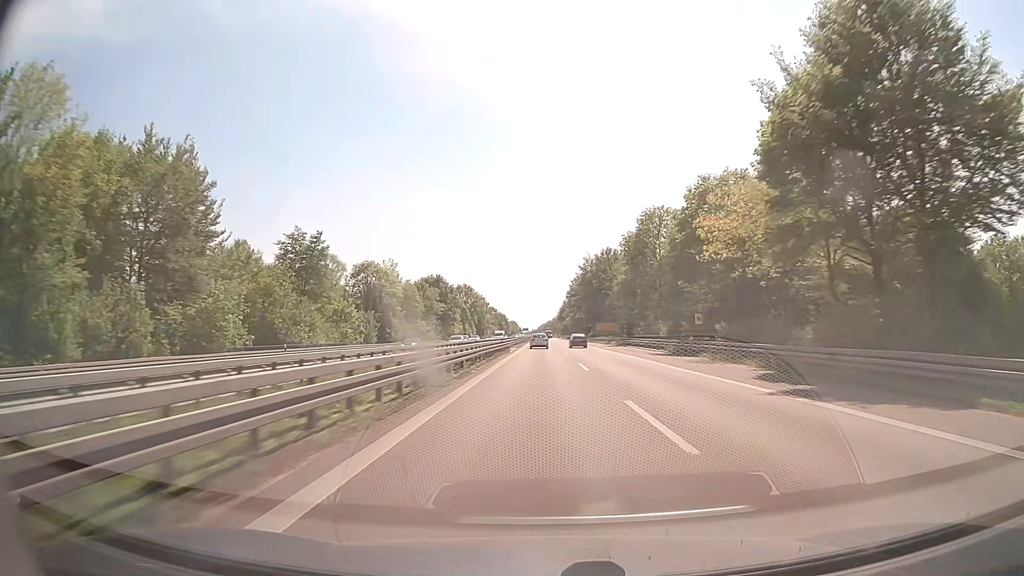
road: trunk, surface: asphalt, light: Day
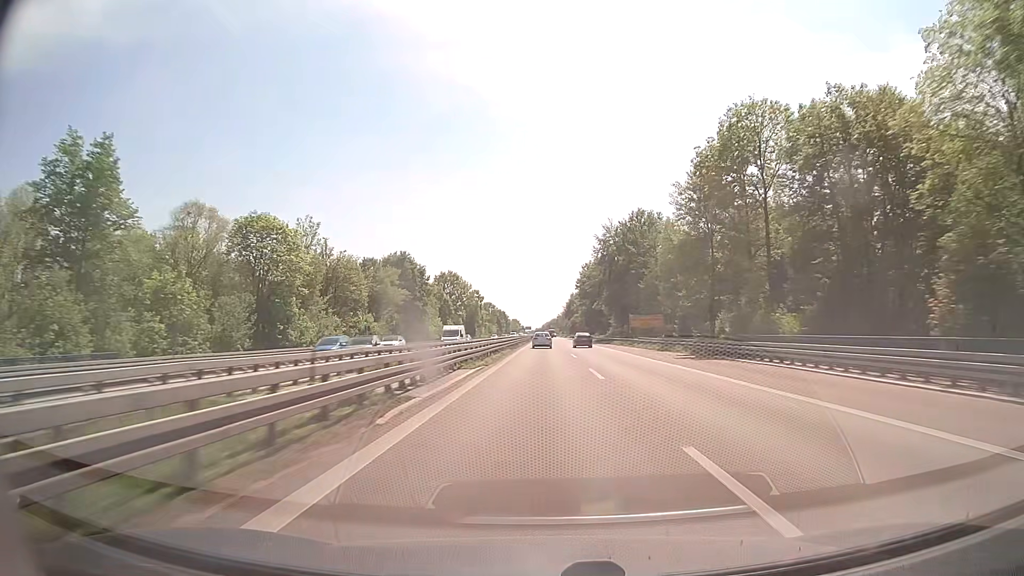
(-0.1, +41.5) m; 0°
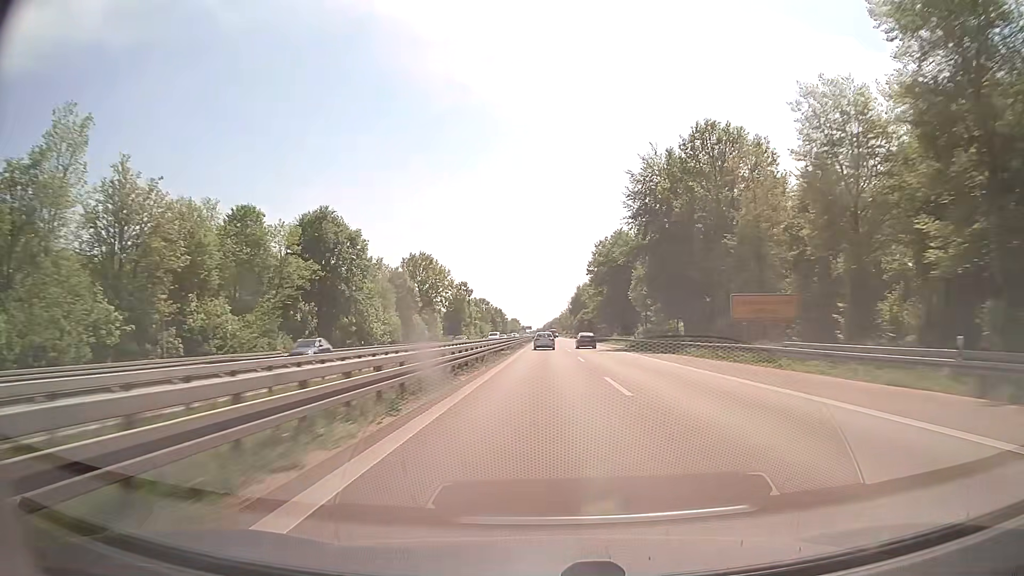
(0.0, +41.1) m; 0°
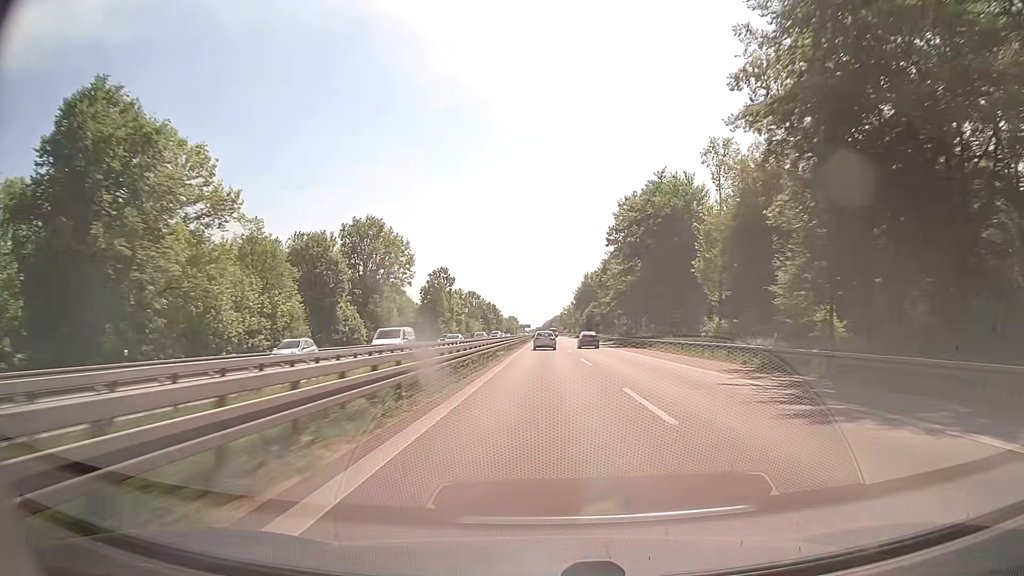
(0.0, +40.3) m; 0°
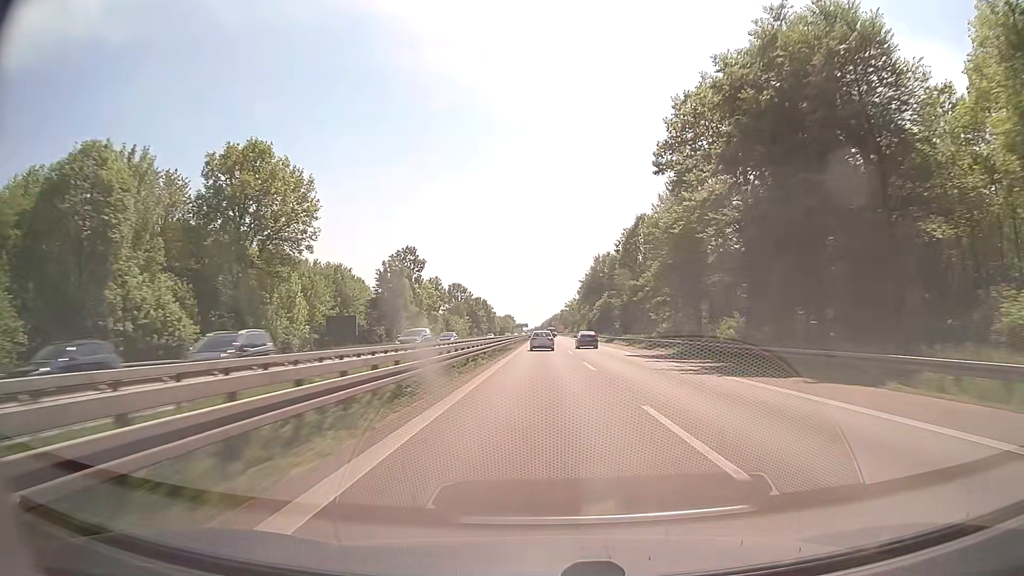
(0.0, +39.3) m; 0°
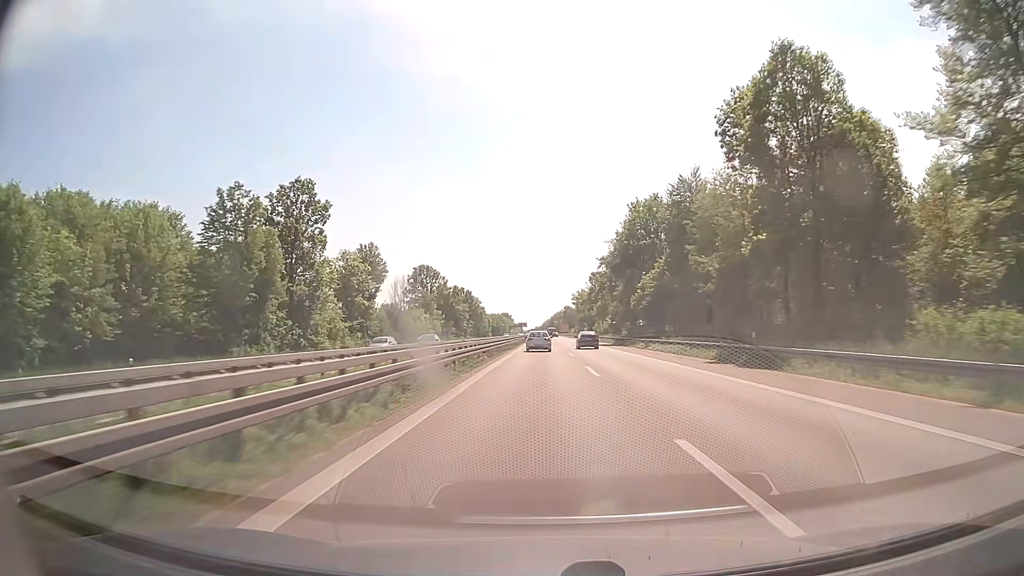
(+0.1, +57.3) m; 0°
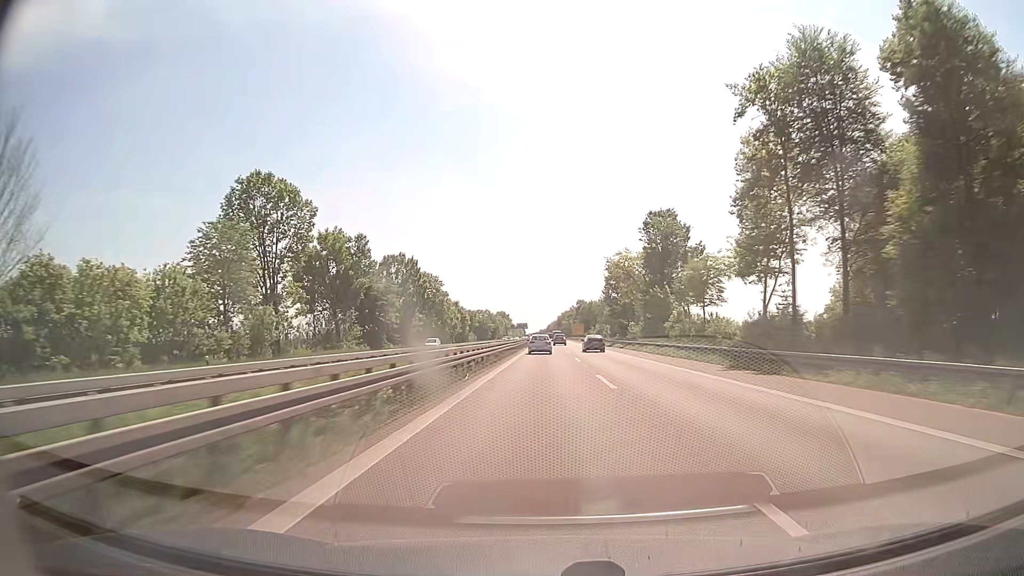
(-0.5, +92.6) m; 0°
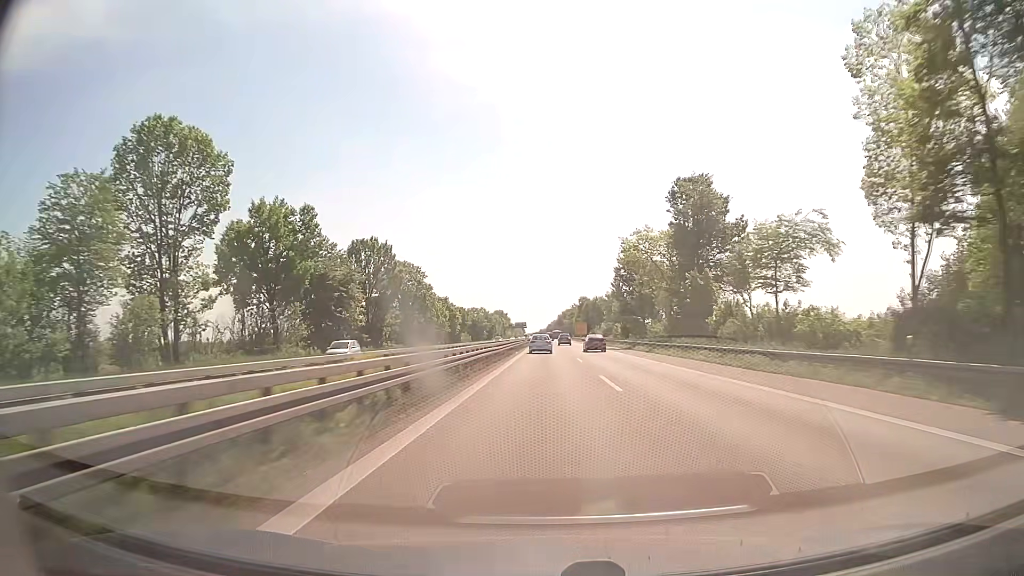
(0.0, +18.7) m; 0°
(0, +10) (0, +20) (0, +30) (0, +40) (0, +50) (0, +60) (0, +70) (0, +80) (0, +90) (0, +100) m
